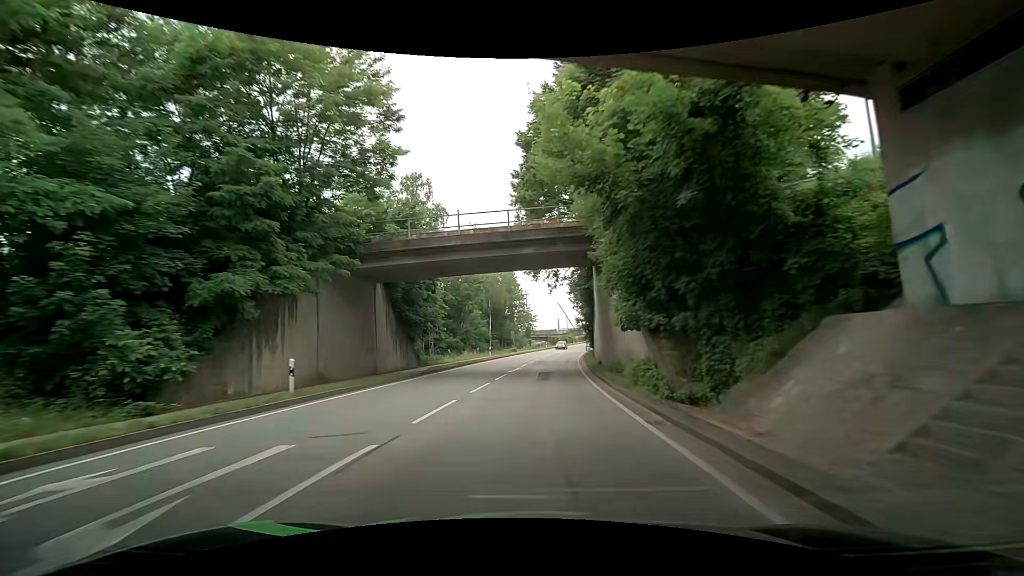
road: primary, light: Day
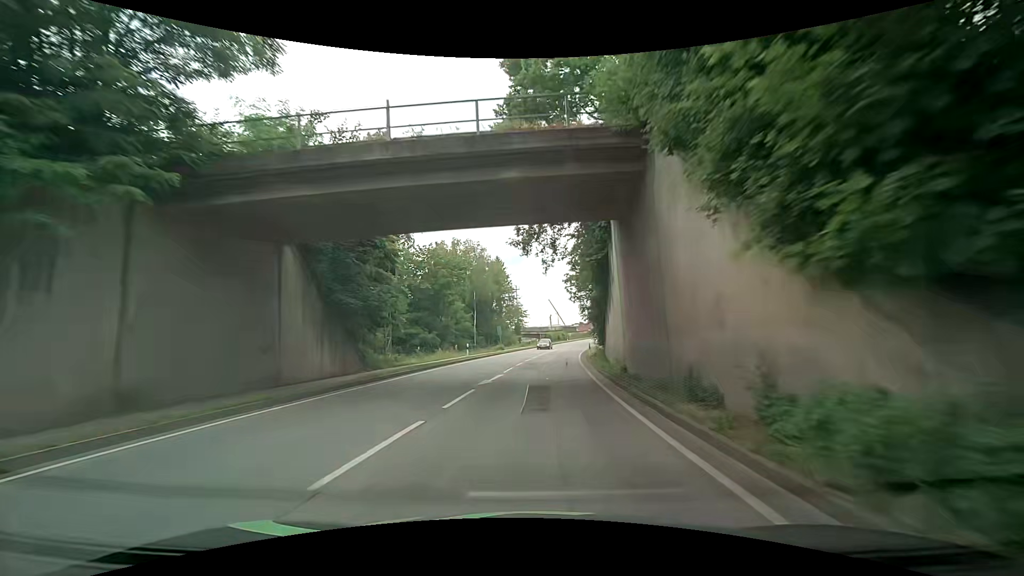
(+0.1, +10.4) m; +3°
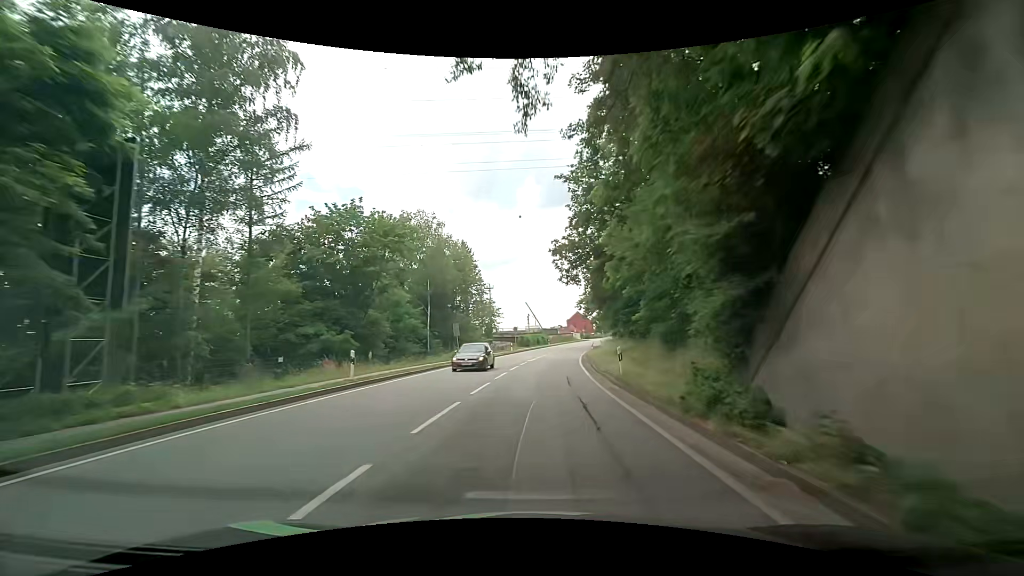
(-0.1, +21.0) m; +1°
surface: asphalt
